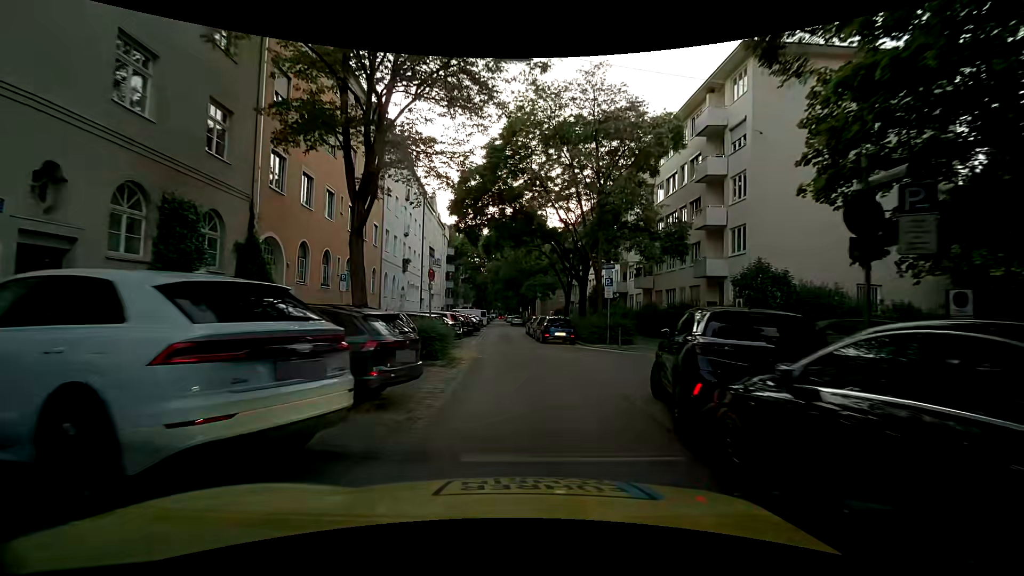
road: residential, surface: asphalt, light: Sunrise
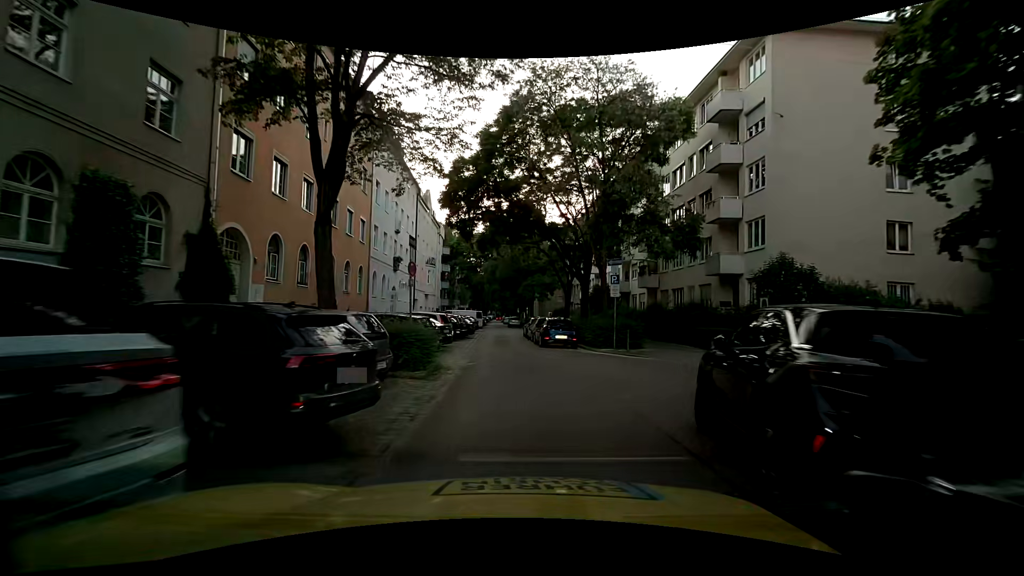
(0.0, +2.3) m; +2°
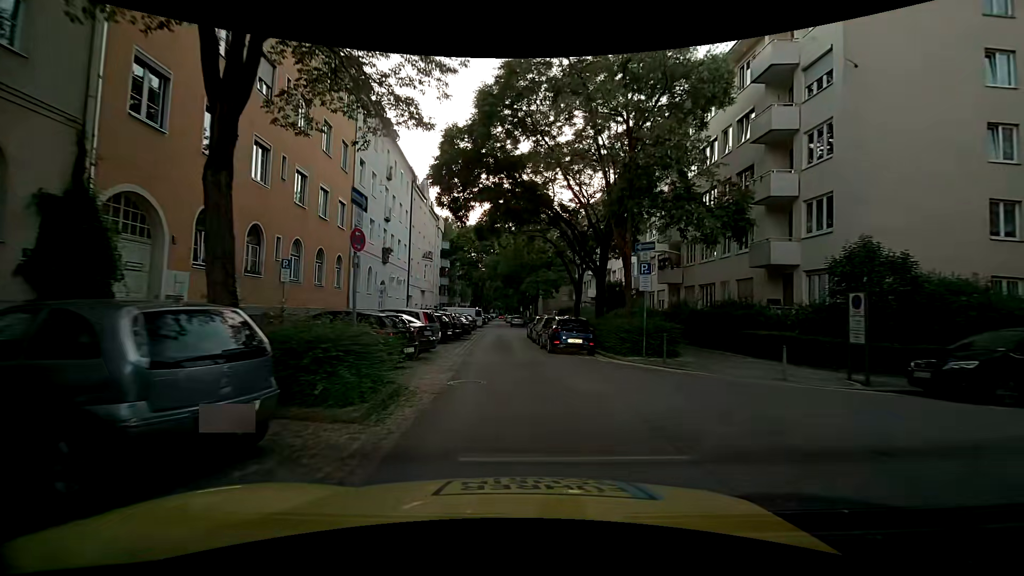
(0.0, +4.6) m; 0°
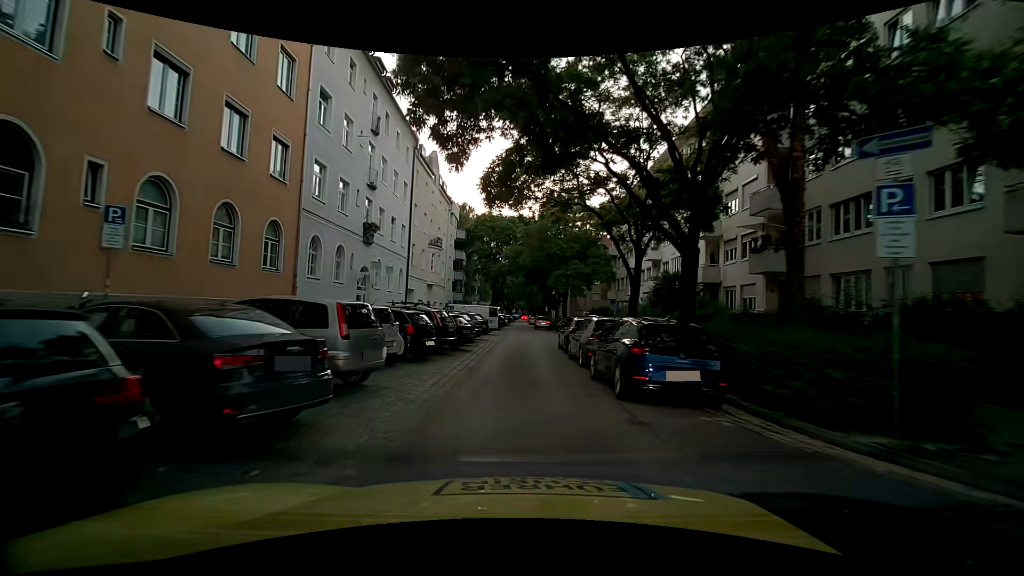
(-0.3, +10.3) m; -5°
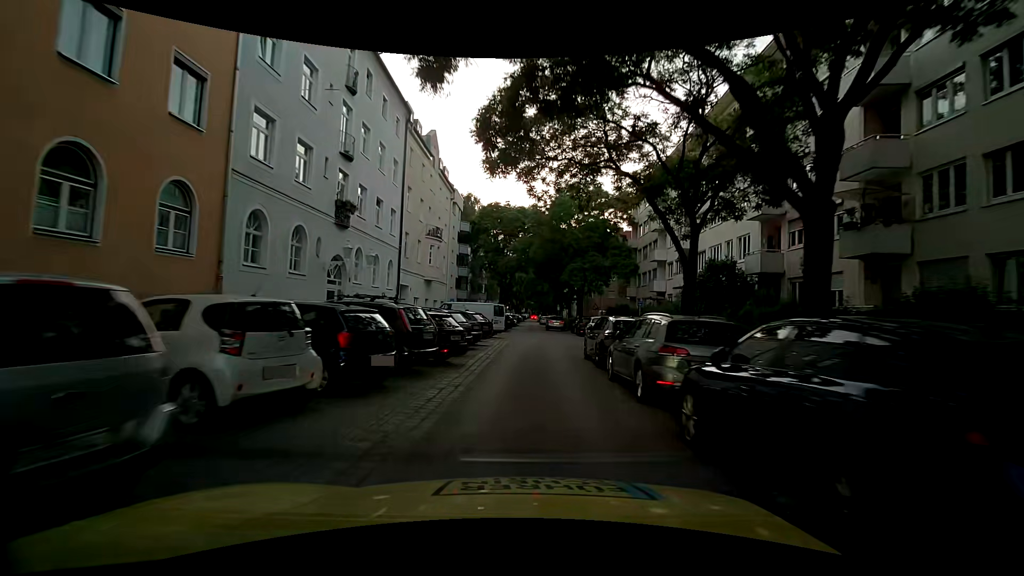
(-0.1, +5.9) m; +1°
